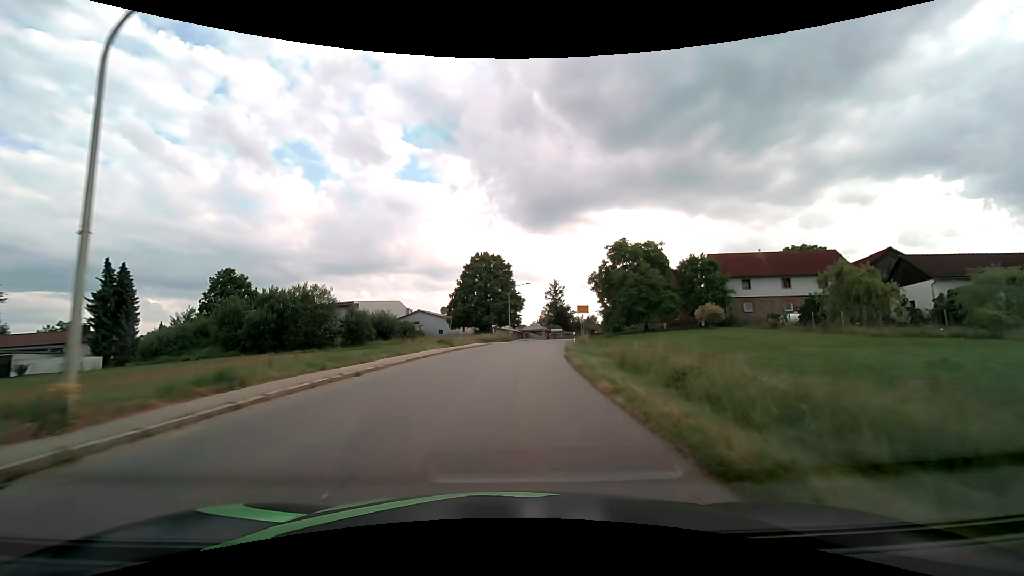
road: tertiary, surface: asphalt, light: Day
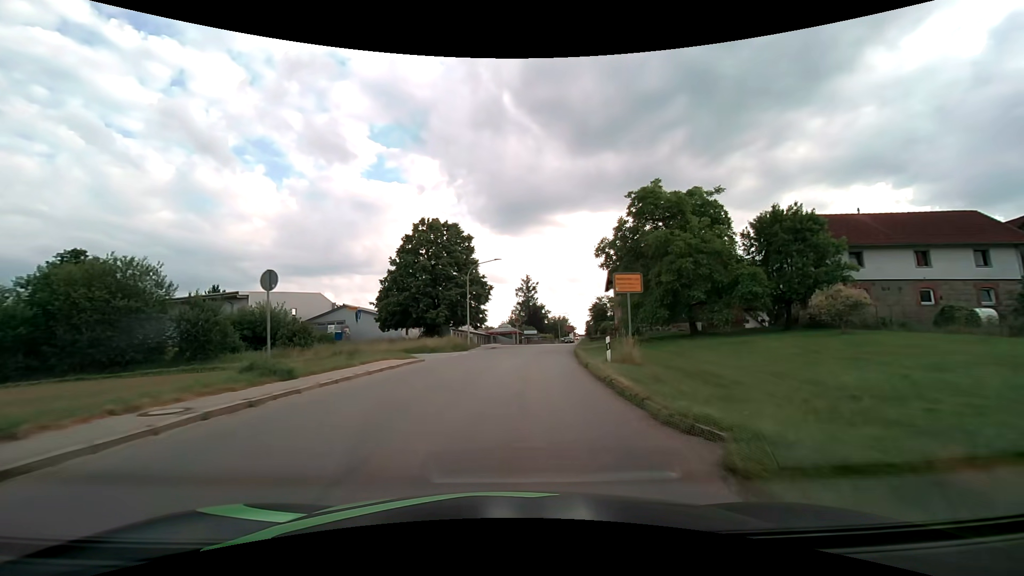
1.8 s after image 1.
(+0.8, +23.4) m; +4°
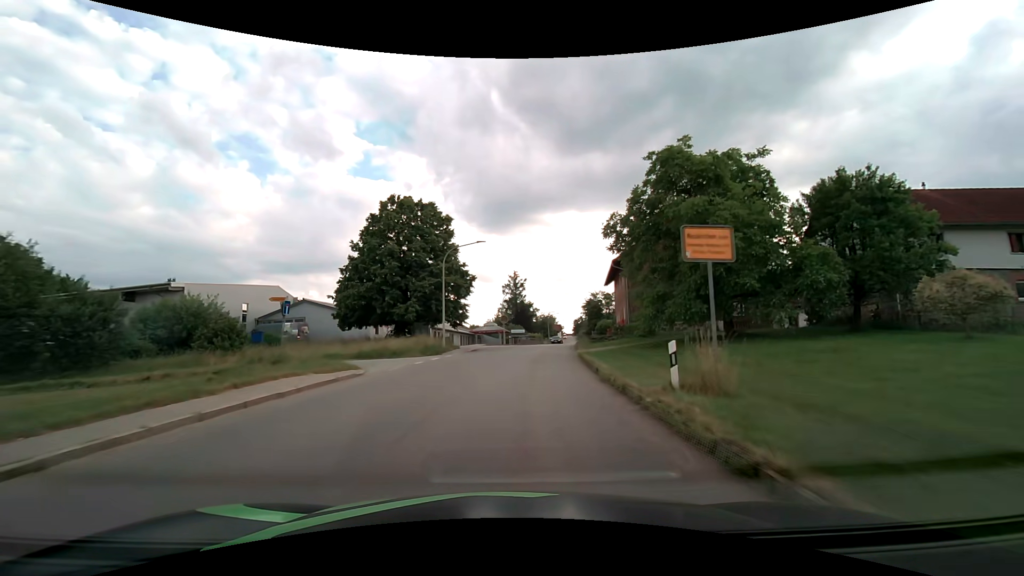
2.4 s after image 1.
(+0.1, +7.8) m; +1°
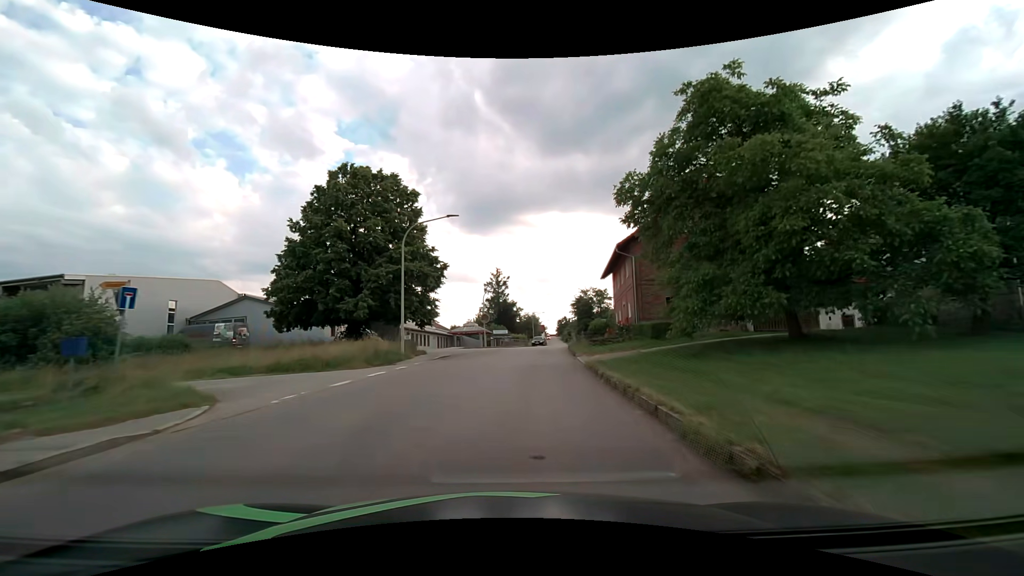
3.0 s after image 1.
(+0.1, +7.9) m; +2°
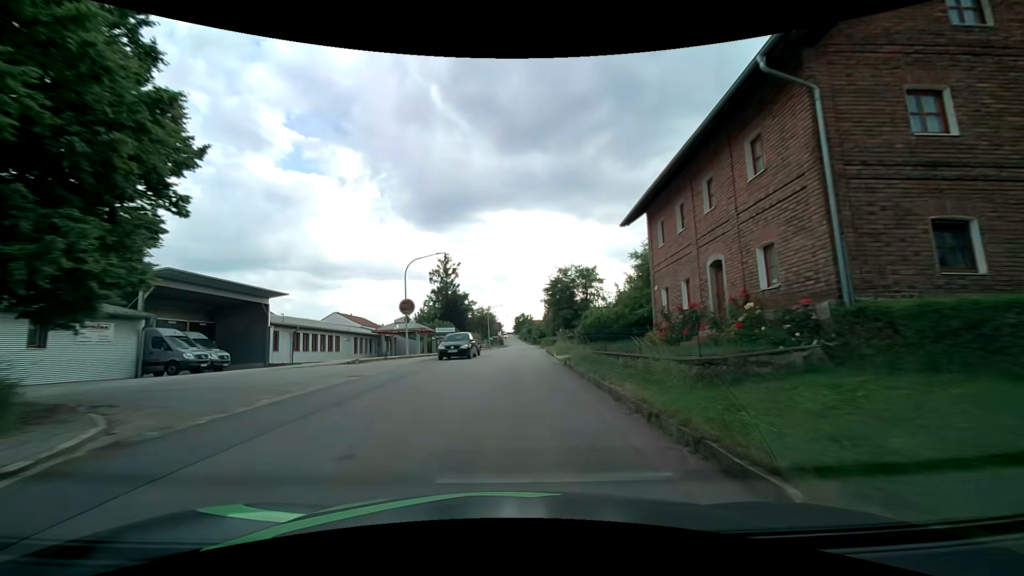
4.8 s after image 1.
(+1.1, +23.7) m; +6°
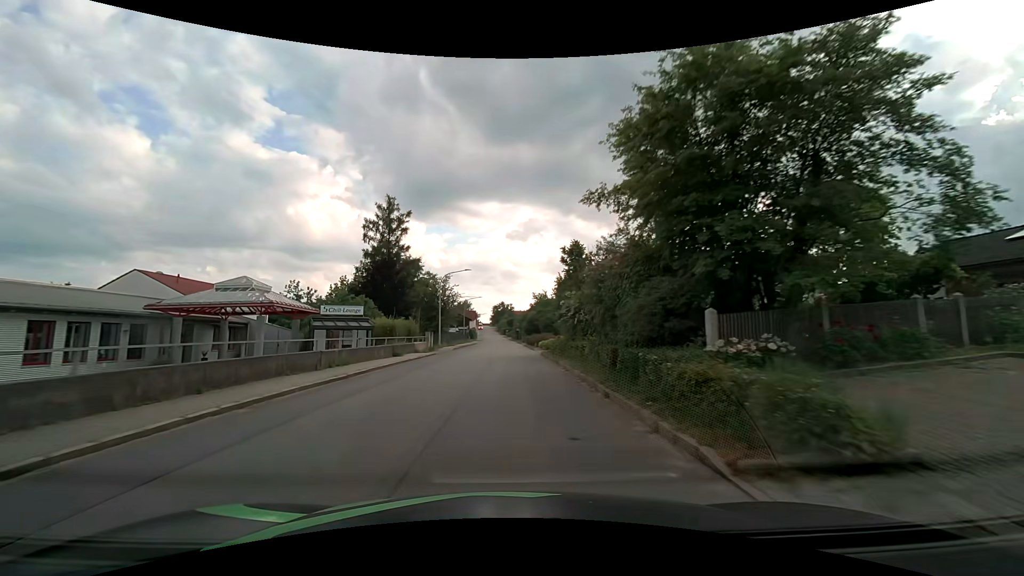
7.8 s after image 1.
(+0.4, +40.0) m; +2°
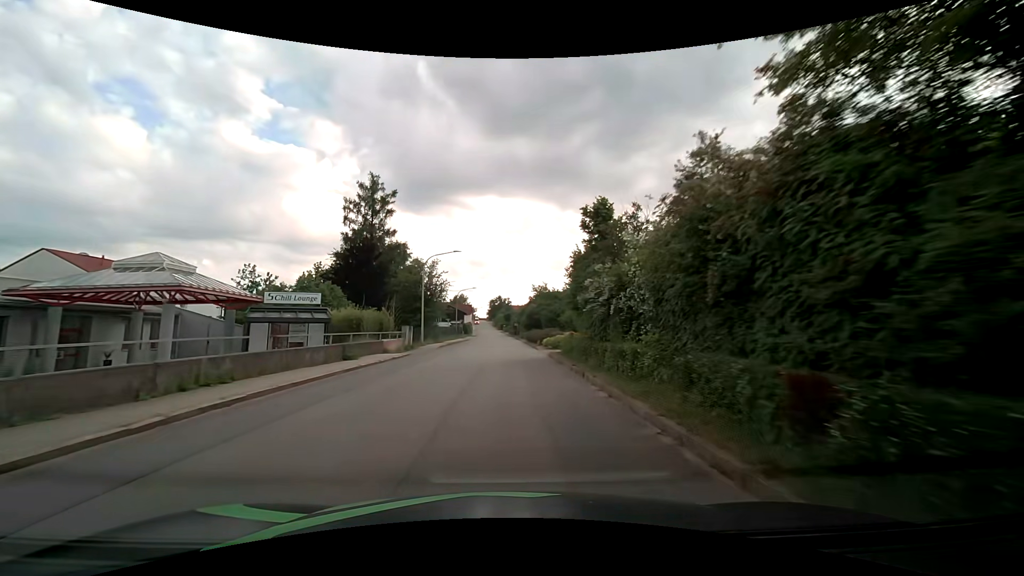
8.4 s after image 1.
(0.0, +8.0) m; 0°
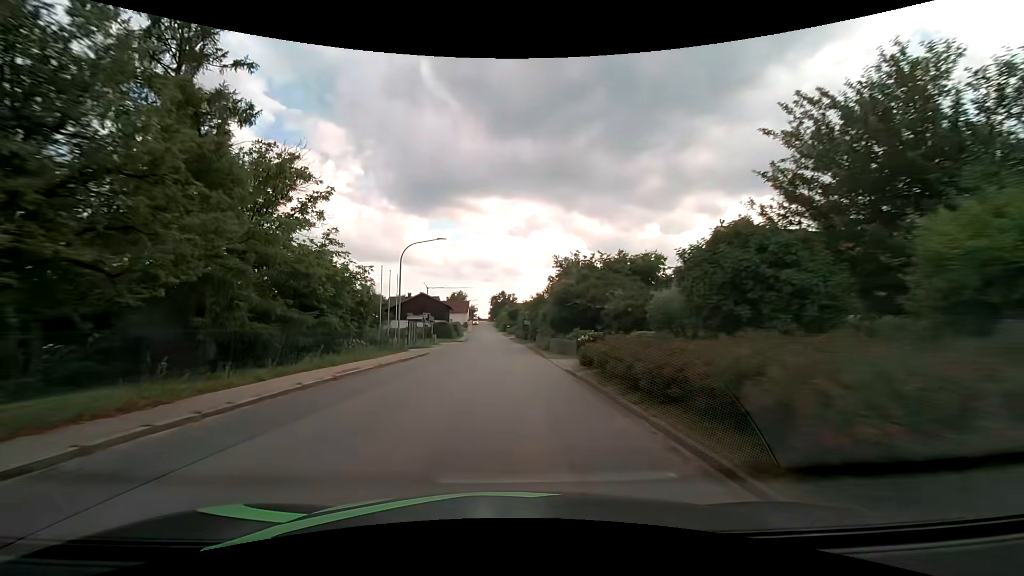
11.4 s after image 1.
(+0.1, +40.2) m; 0°
(0, +10) (0, +20) (0, +30) (-1, +40) (-1, +50) (-1, +60) (-1, +70) (-2, +80) (-2, +90) (-3, +100) m
